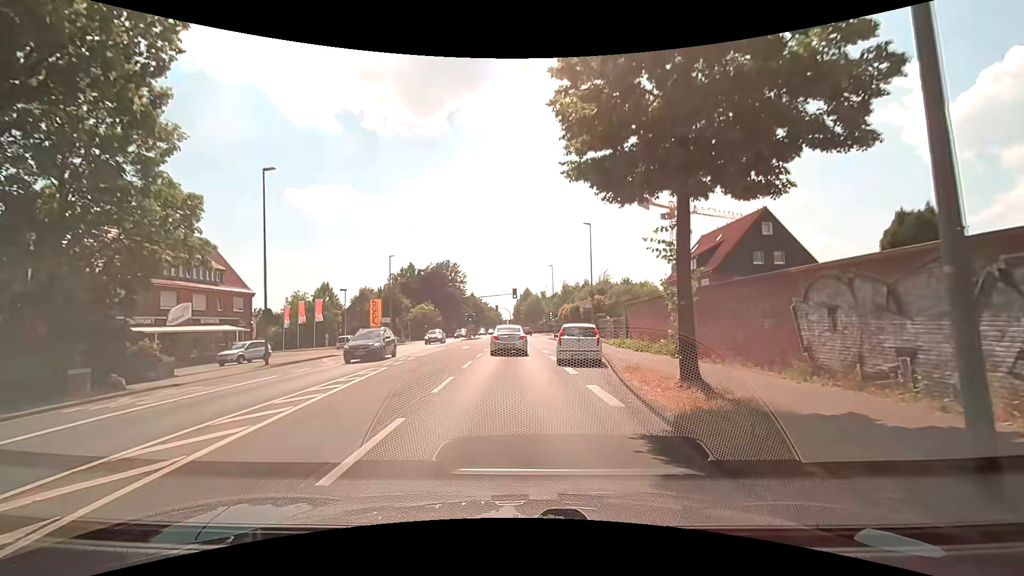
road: secondary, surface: asphalt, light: Day
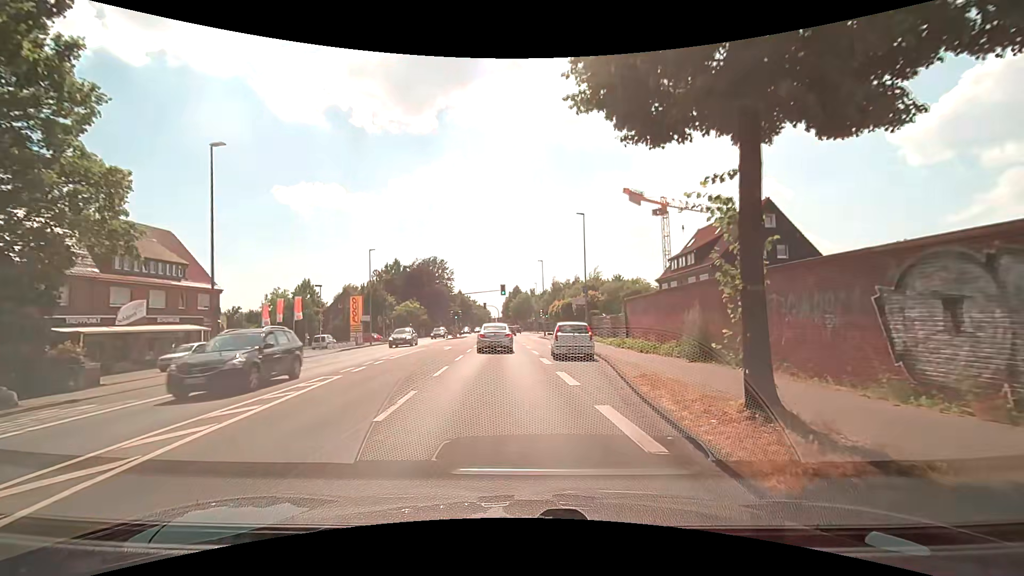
(0.0, +3.3) m; +2°
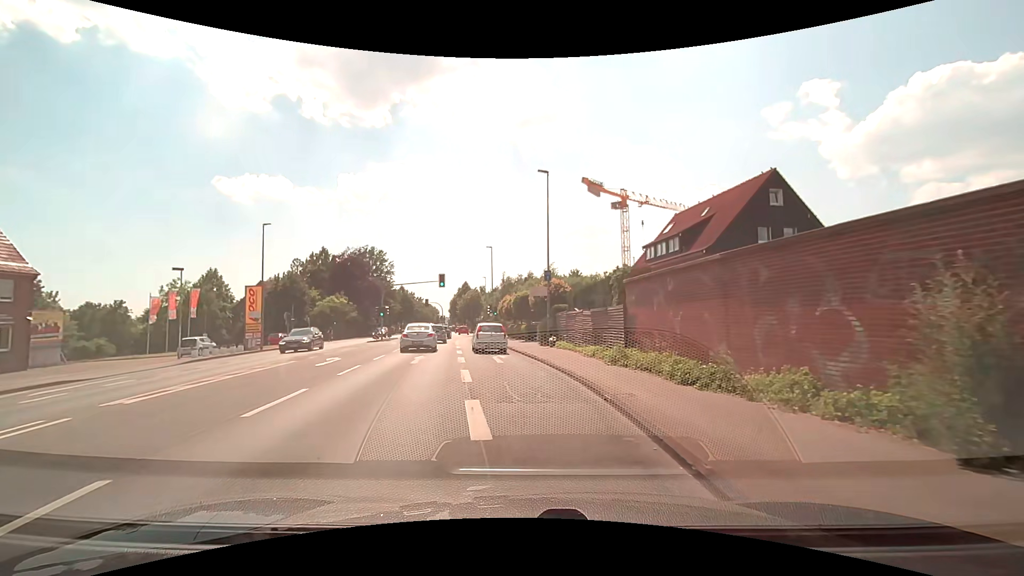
(+0.4, +11.9) m; +5°
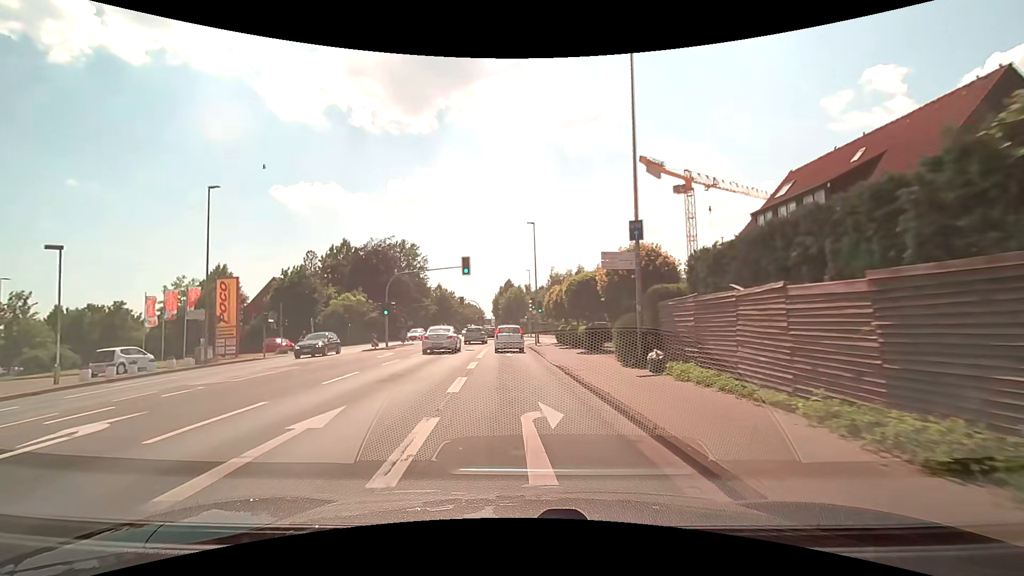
(-0.3, +14.0) m; -5°
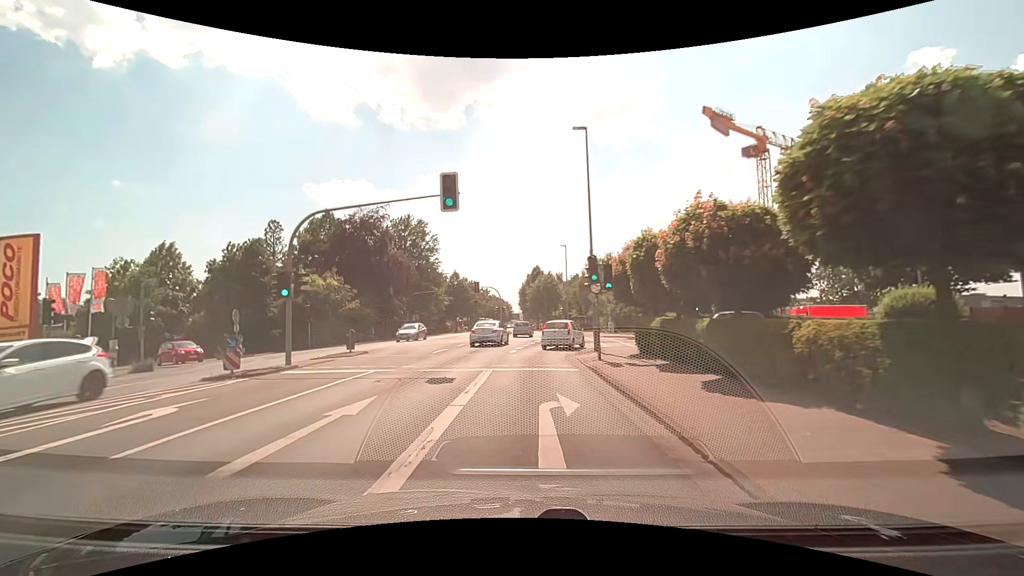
(-0.7, +19.5) m; -4°
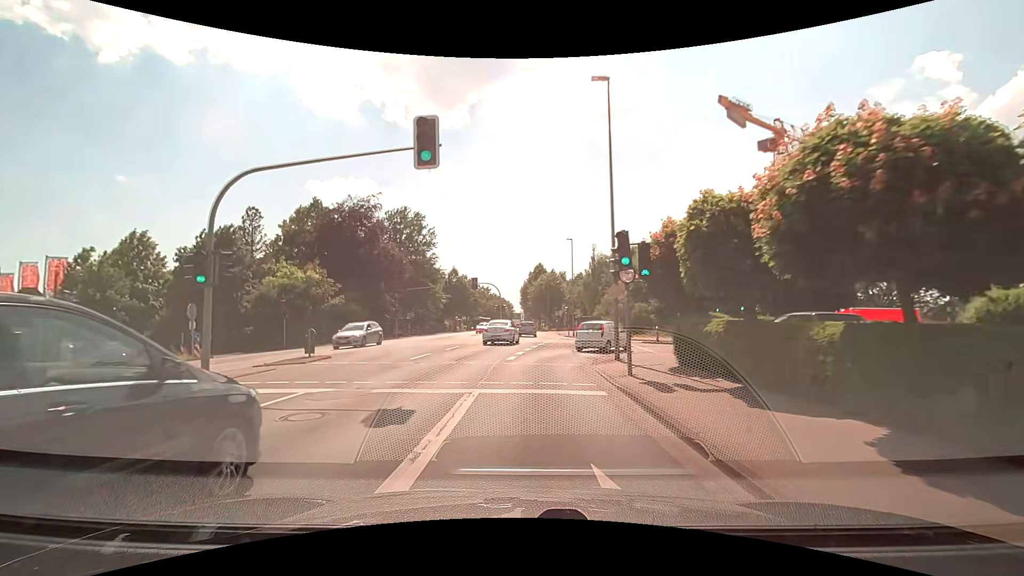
(0.0, +4.7) m; 0°
(0, +10) (+1, +20) (+4, +29) (+13, +32) (+23, +30) (+32, +28) (+42, +26) (+52, +24) (+62, +21) (+71, +19) m
